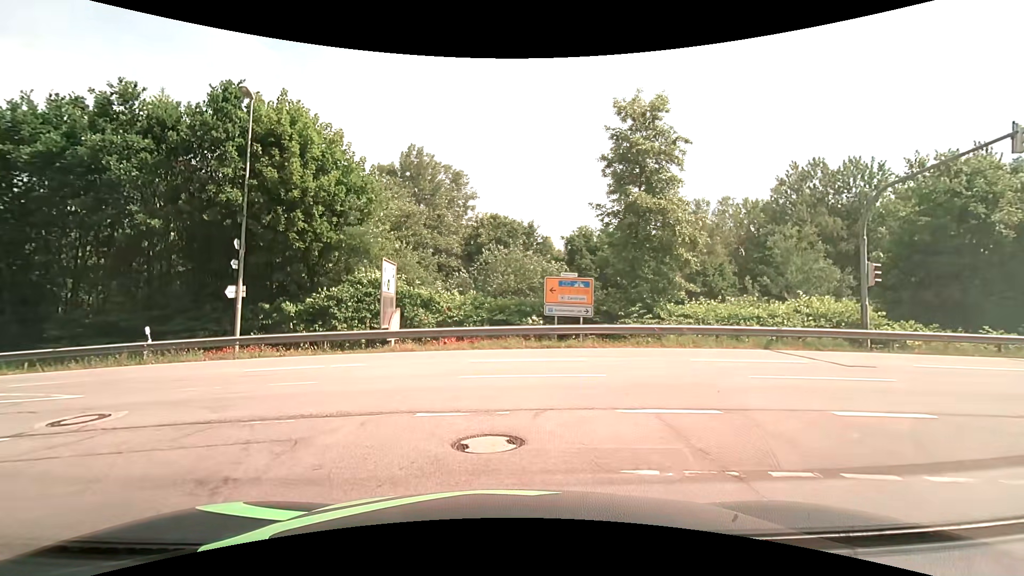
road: residential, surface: asphalt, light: Day
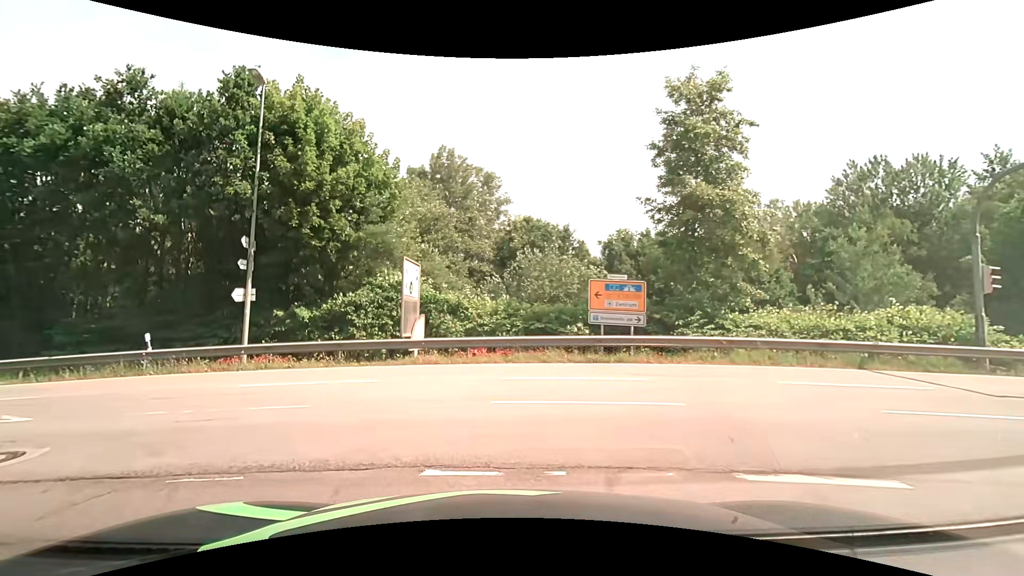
(-0.1, +2.5) m; -5°
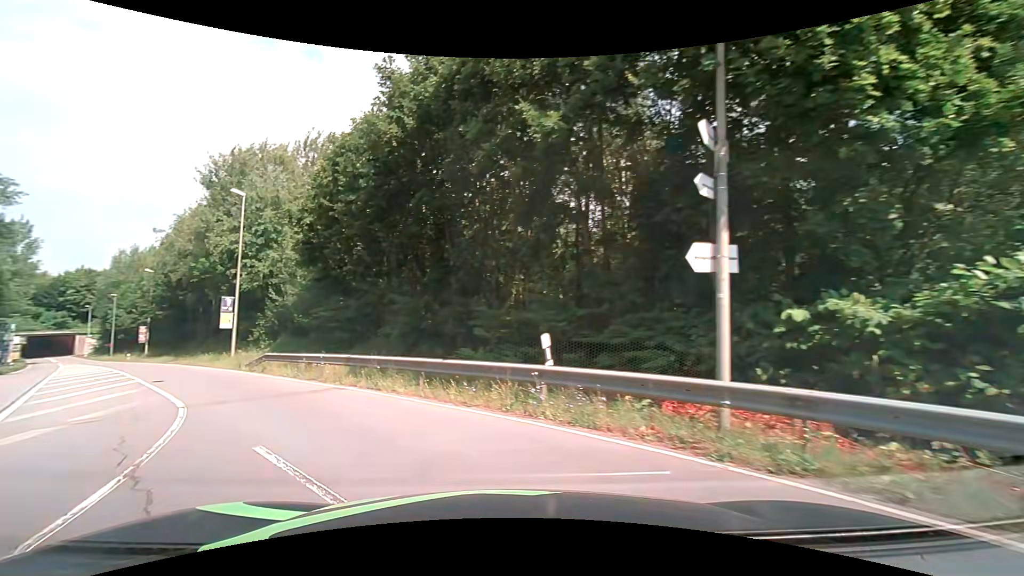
(-4.0, +11.0) m; -46°
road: secondary
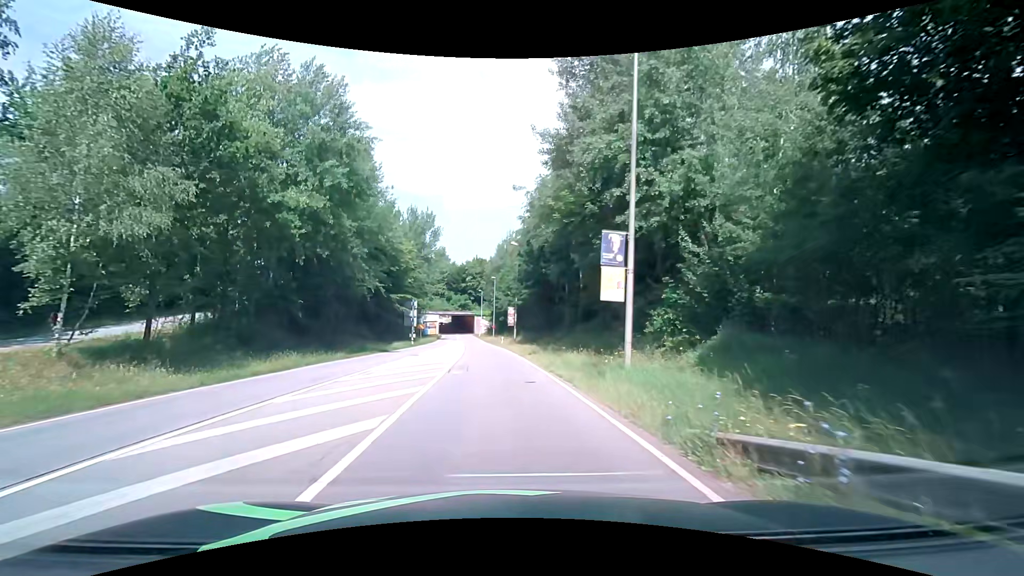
(-9.8, +18.3) m; -39°
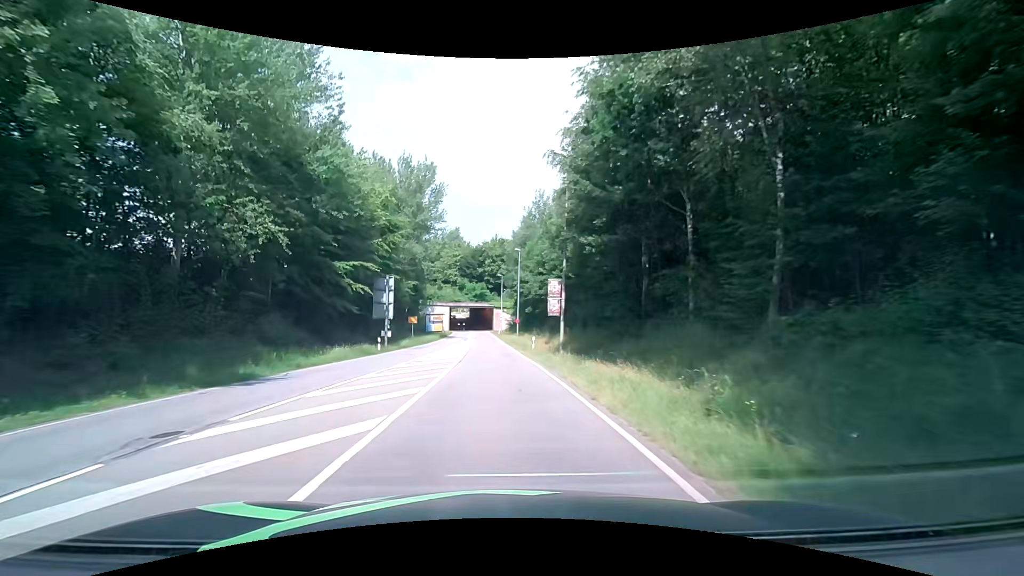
(-1.0, +25.1) m; -3°
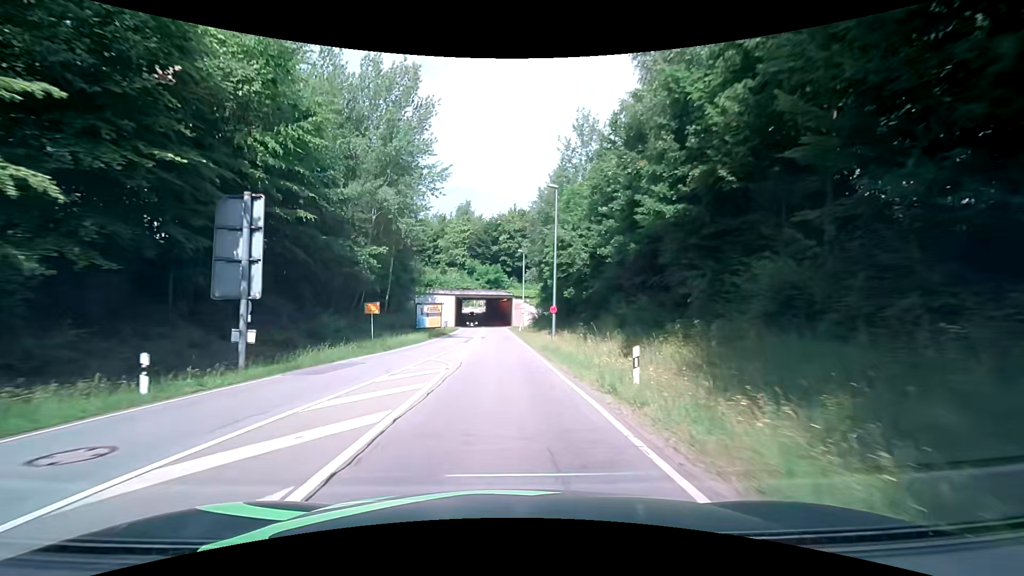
(-0.4, +23.7) m; -2°
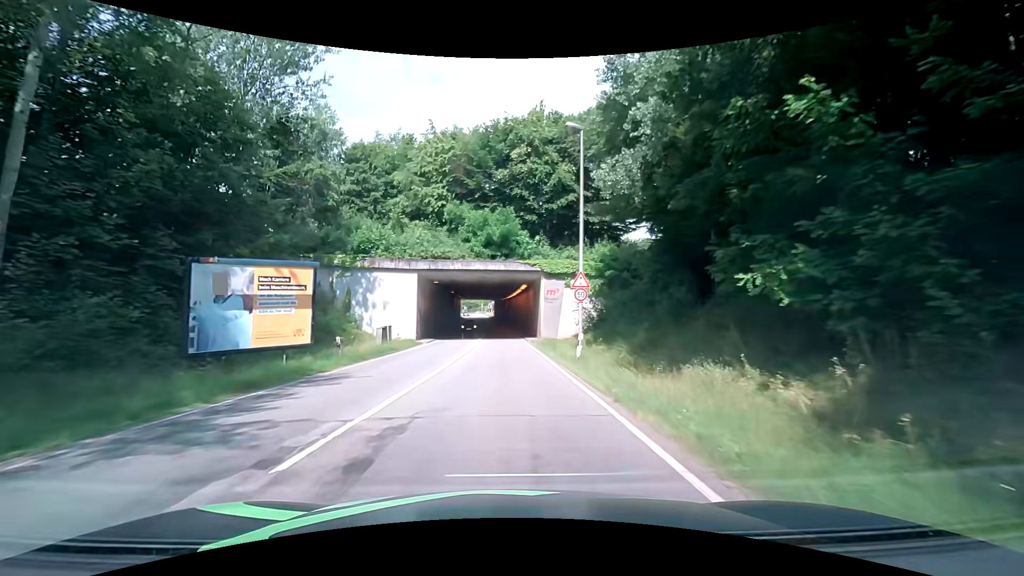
(-0.5, +41.2) m; -1°
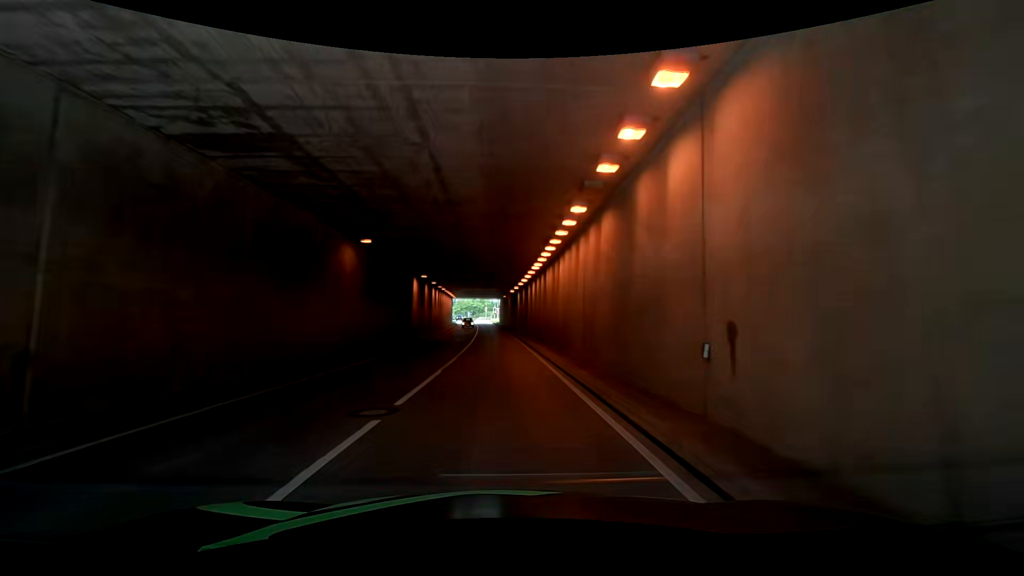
(-0.8, +39.6) m; -2°
